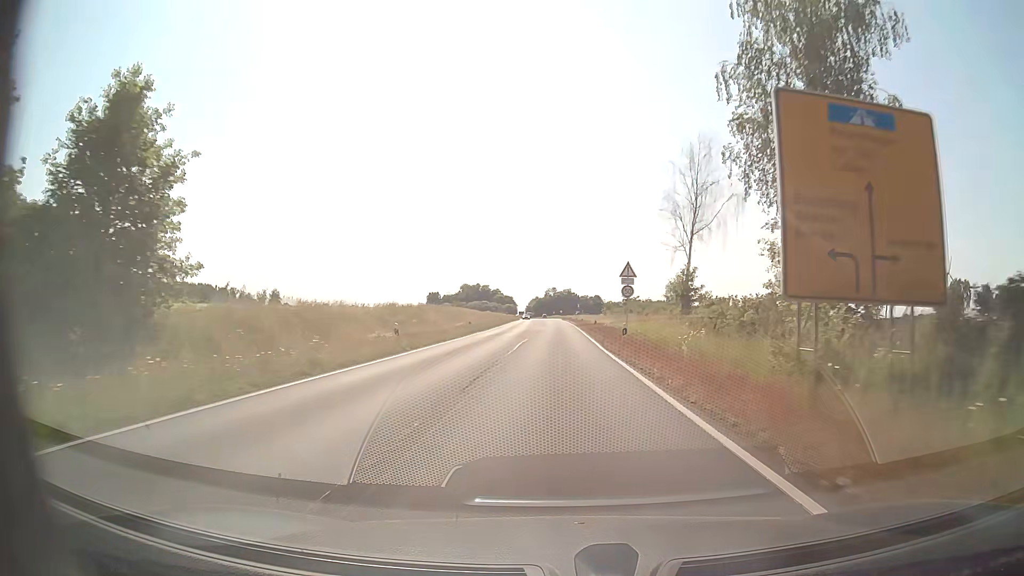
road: secondary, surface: asphalt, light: Day
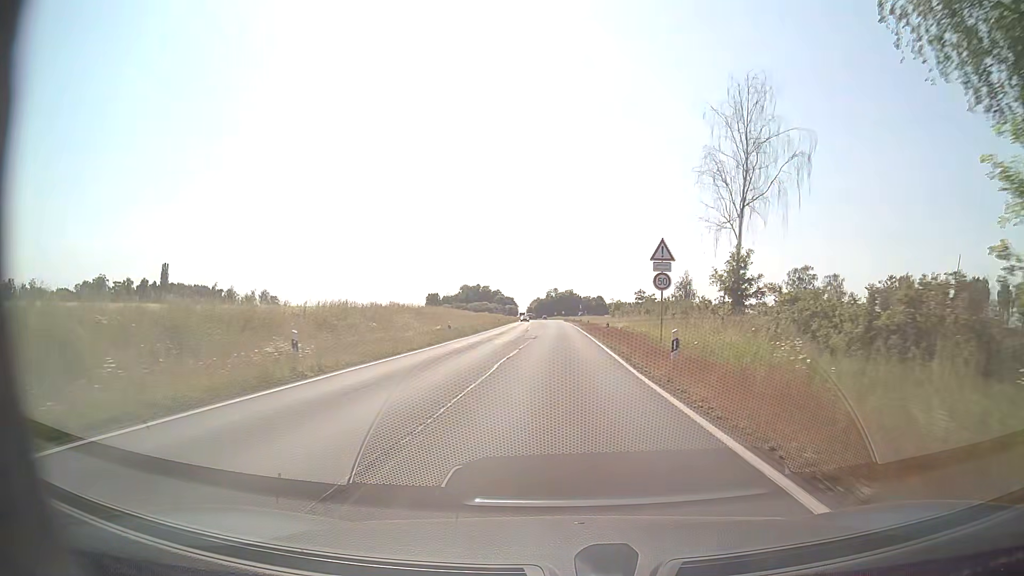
(0.0, +10.3) m; 0°
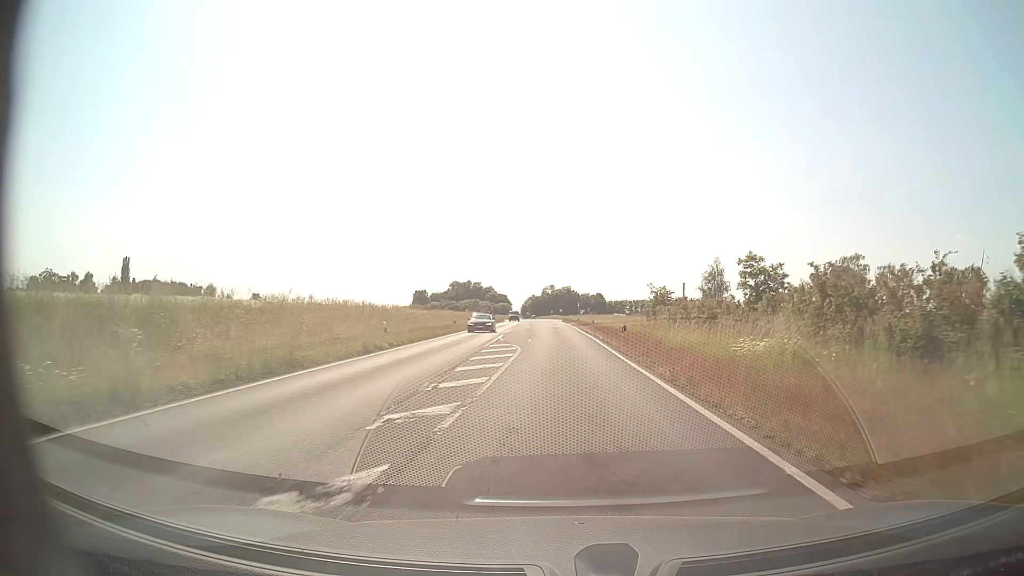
(0.0, +36.0) m; 0°
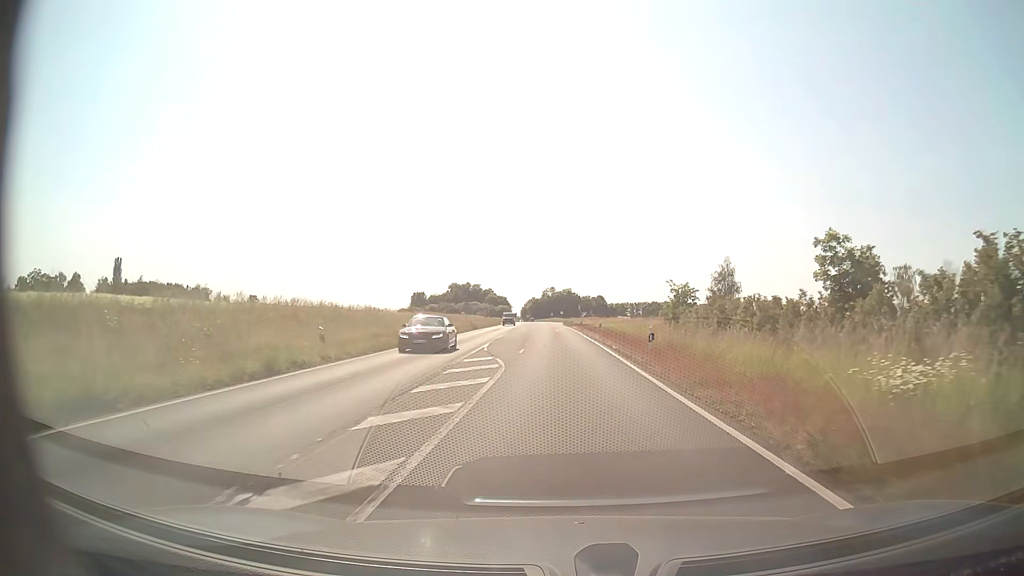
(0.0, +8.0) m; 0°
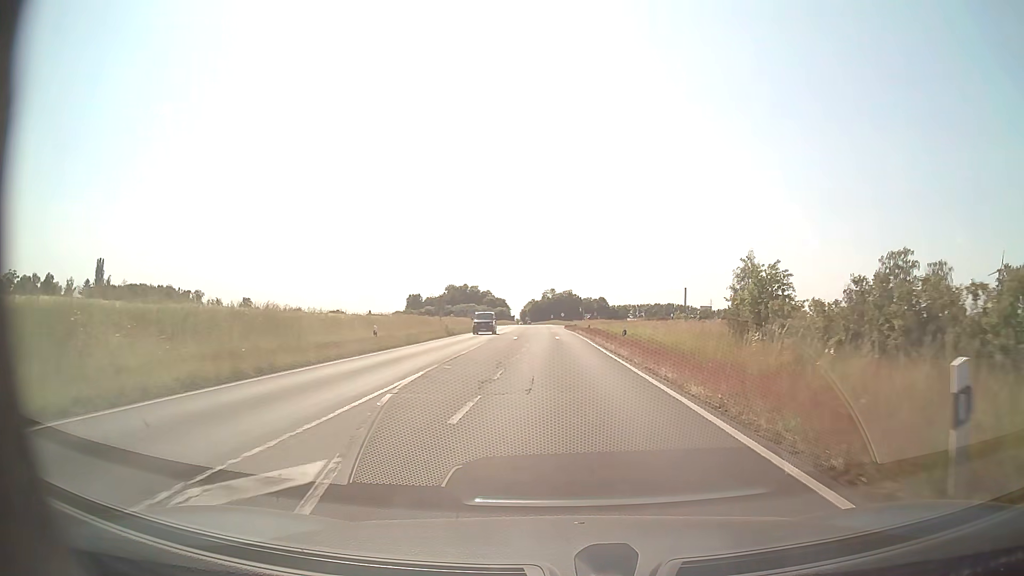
(0.0, +16.0) m; 0°
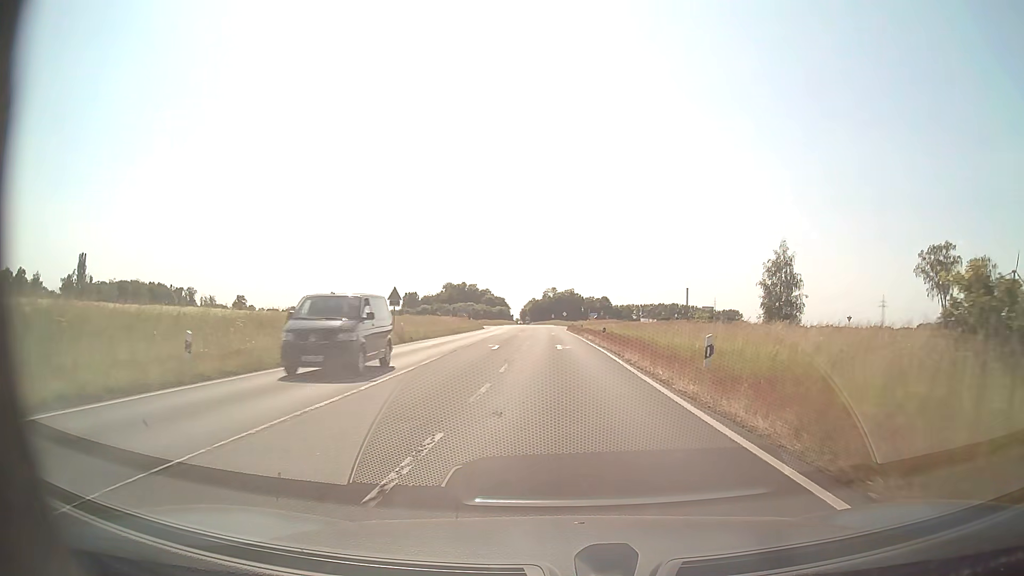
(0.0, +16.2) m; 0°
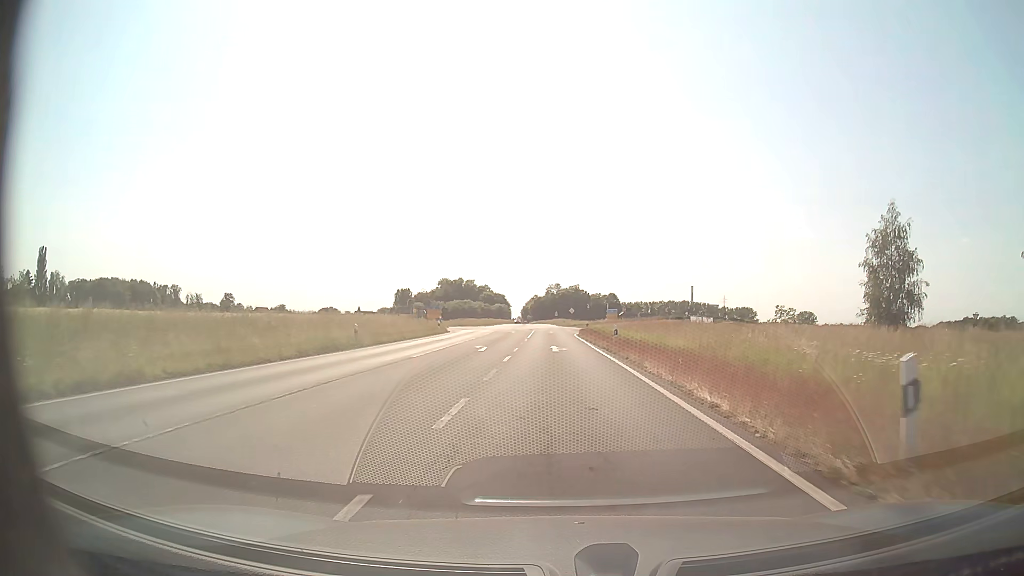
(-0.1, +33.3) m; 0°
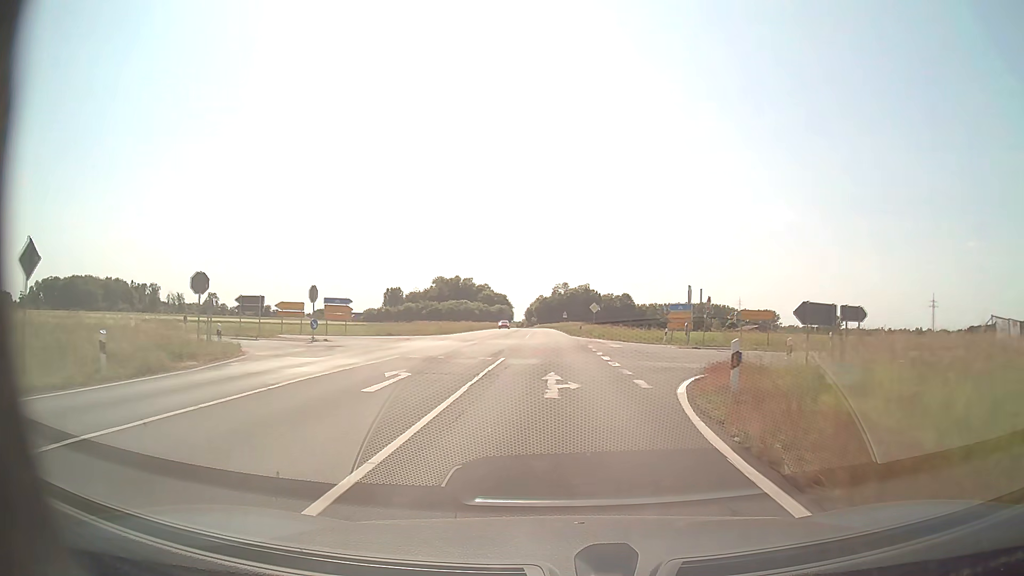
(-0.3, +44.6) m; -1°
(0, +10) (0, +20) (0, +30) (0, +40) (0, +50) (-1, +60) (-1, +70) (-1, +80) (-2, +90) (-2, +100) m
